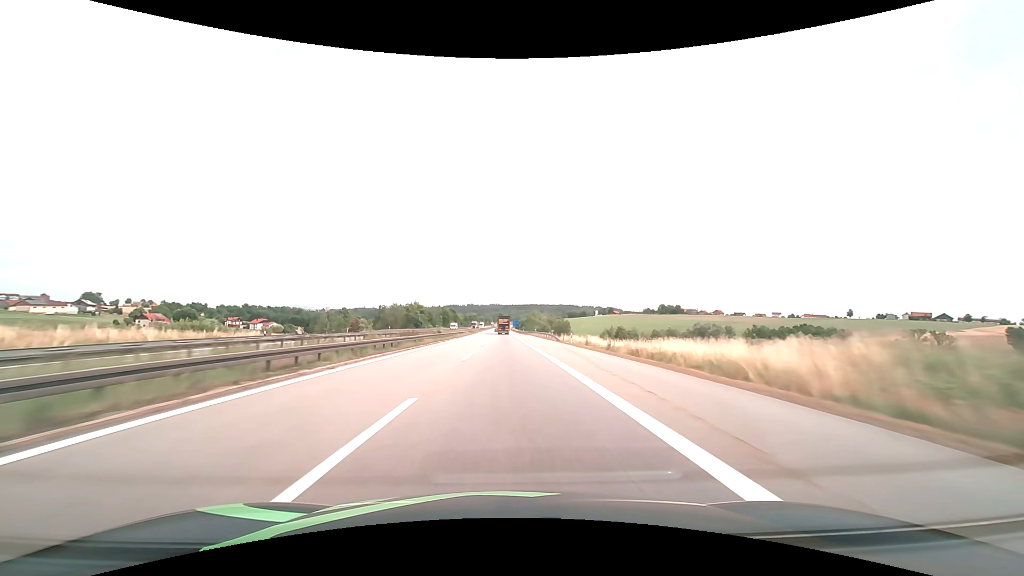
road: motorway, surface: asphalt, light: Day
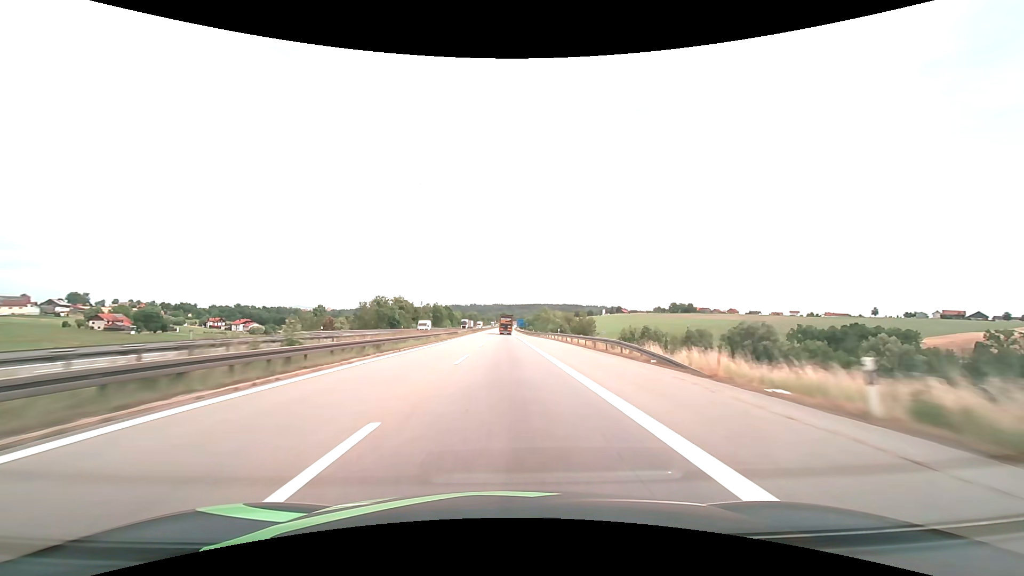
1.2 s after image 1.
(-0.1, +38.0) m; 0°
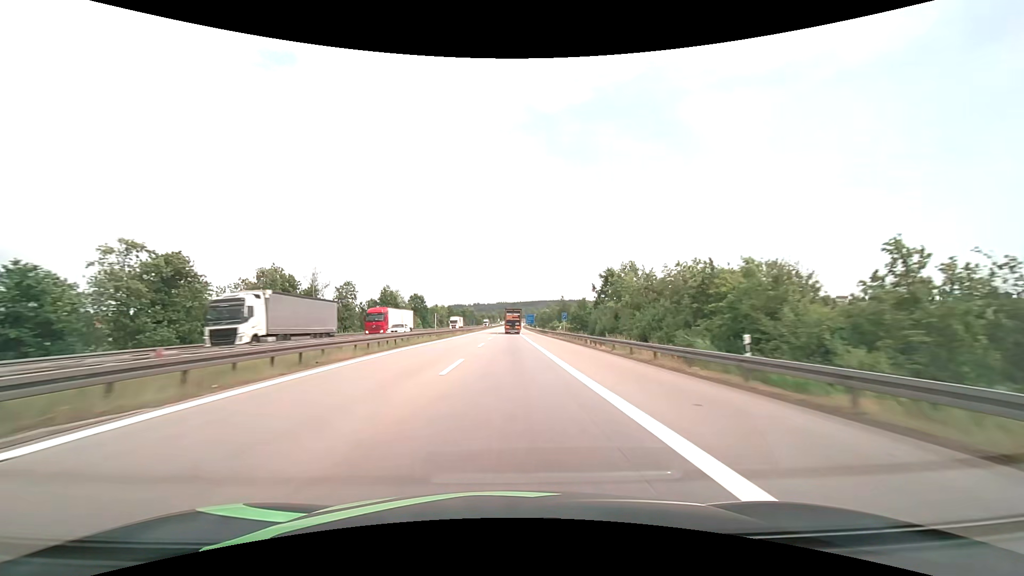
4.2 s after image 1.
(-0.4, +94.0) m; 0°
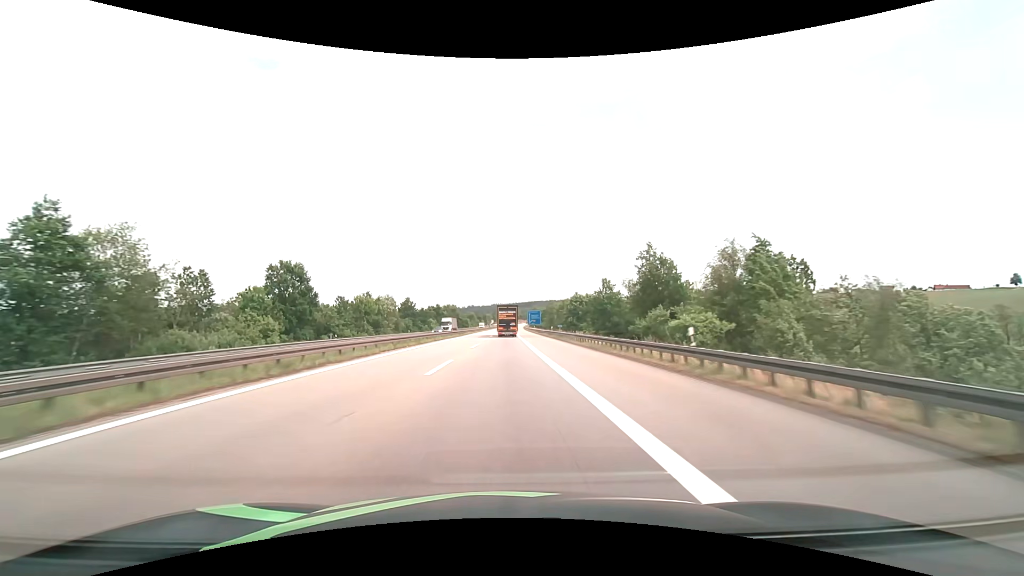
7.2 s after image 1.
(+0.3, +88.6) m; 0°
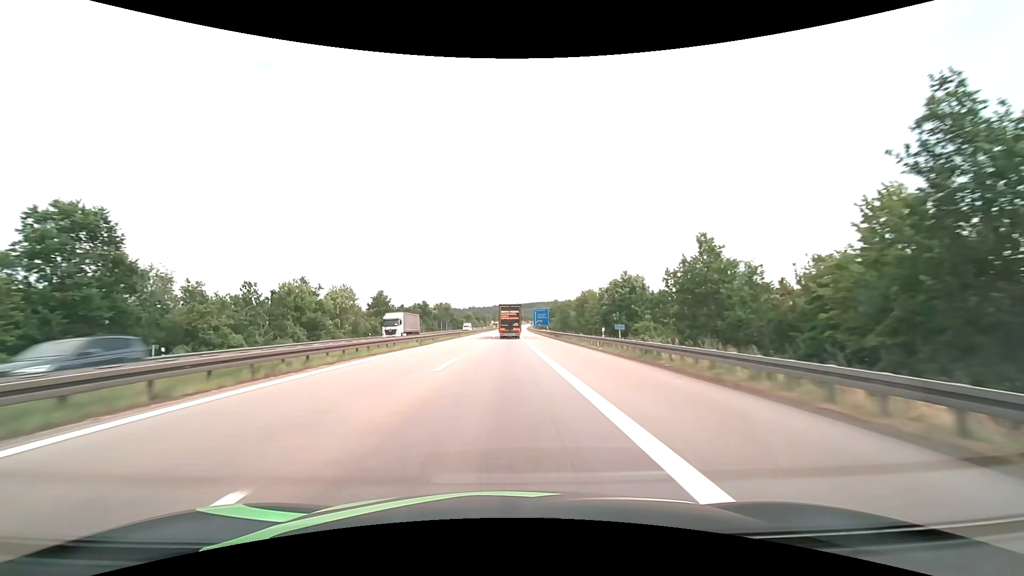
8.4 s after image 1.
(-0.1, +33.7) m; 0°
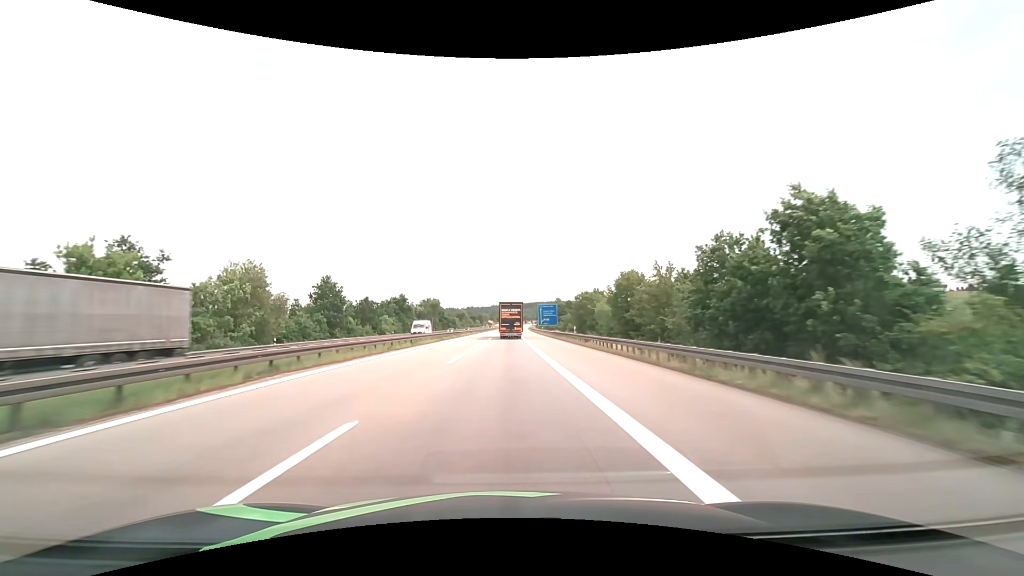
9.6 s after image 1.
(0.0, +32.8) m; 0°
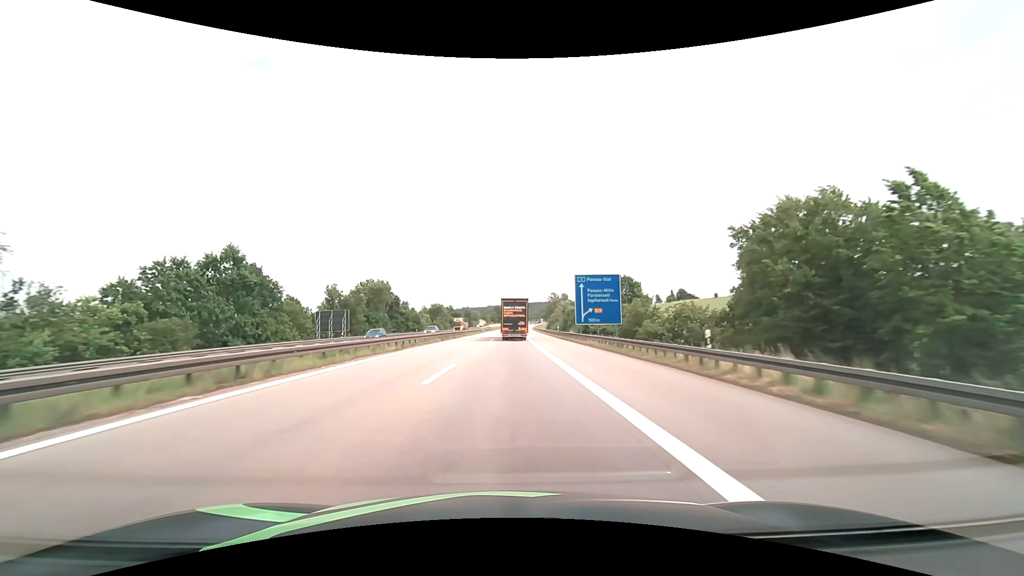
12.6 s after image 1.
(+0.2, +78.3) m; 0°
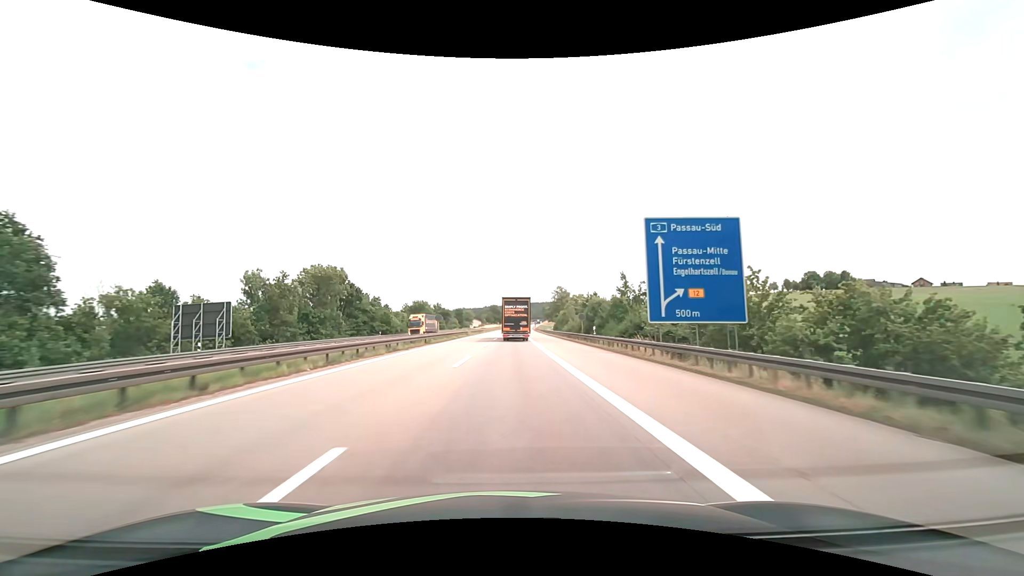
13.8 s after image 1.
(+0.1, +30.0) m; 0°
(0, +10) (0, +20) (0, +30) (0, +40) (0, +50) (+1, +60) (+1, +70) (+1, +80) (+1, +90) (+2, +100) m
